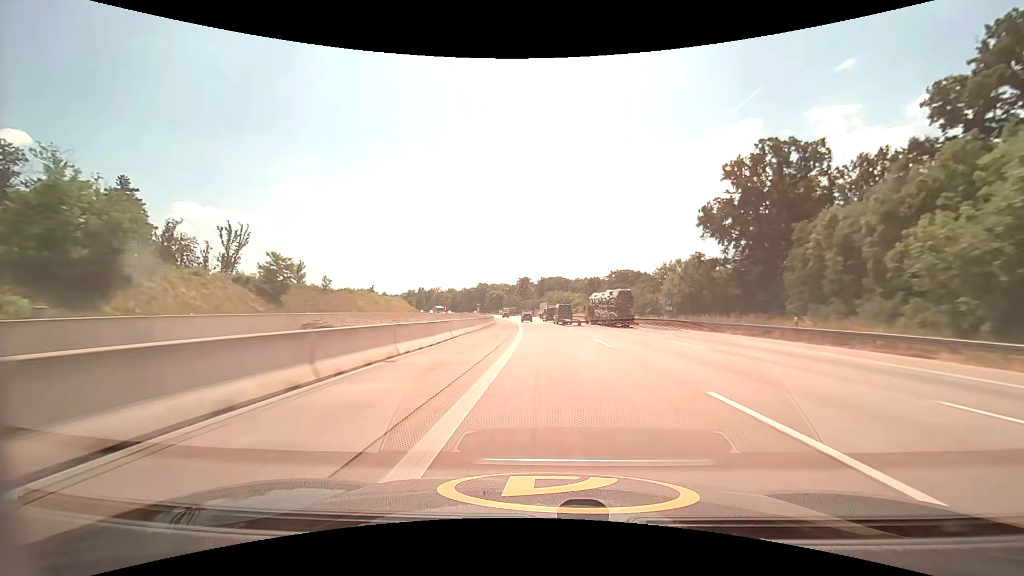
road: motorway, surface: asphalt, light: Day
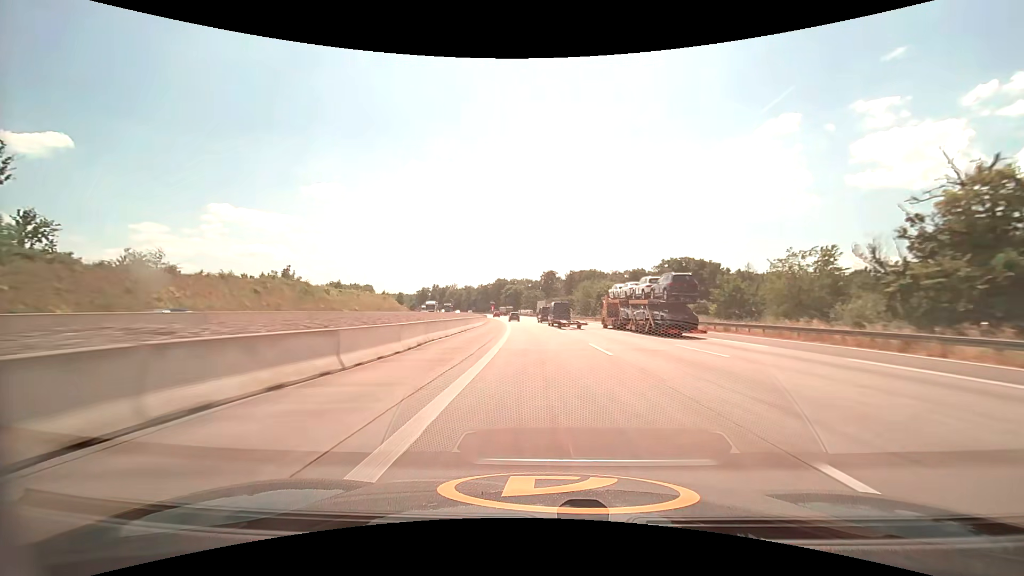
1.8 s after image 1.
(-0.9, +58.0) m; -3°
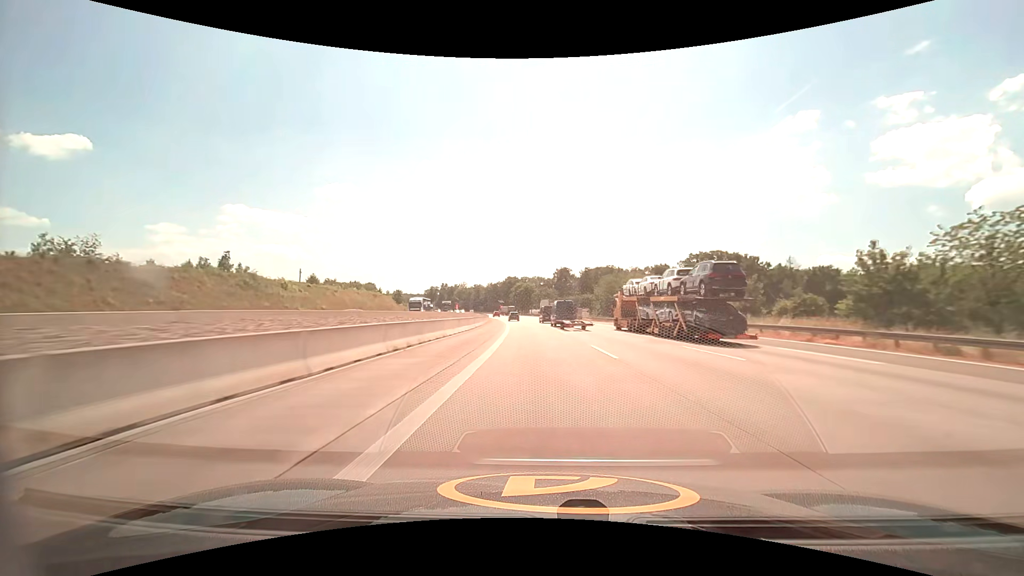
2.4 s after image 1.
(-0.2, +19.3) m; -1°
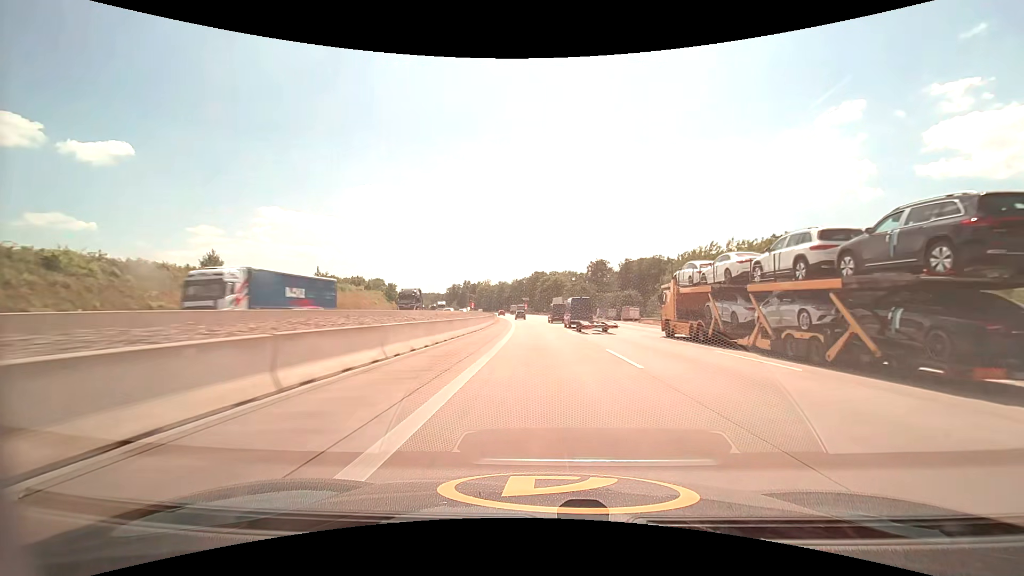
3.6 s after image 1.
(-1.2, +38.5) m; -3°
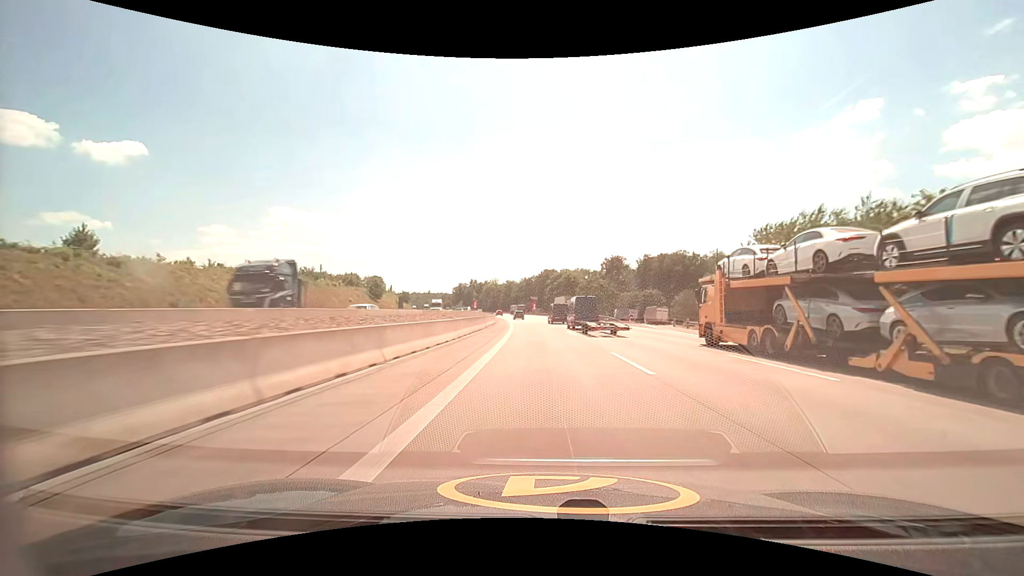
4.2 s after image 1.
(-0.2, +19.2) m; -1°
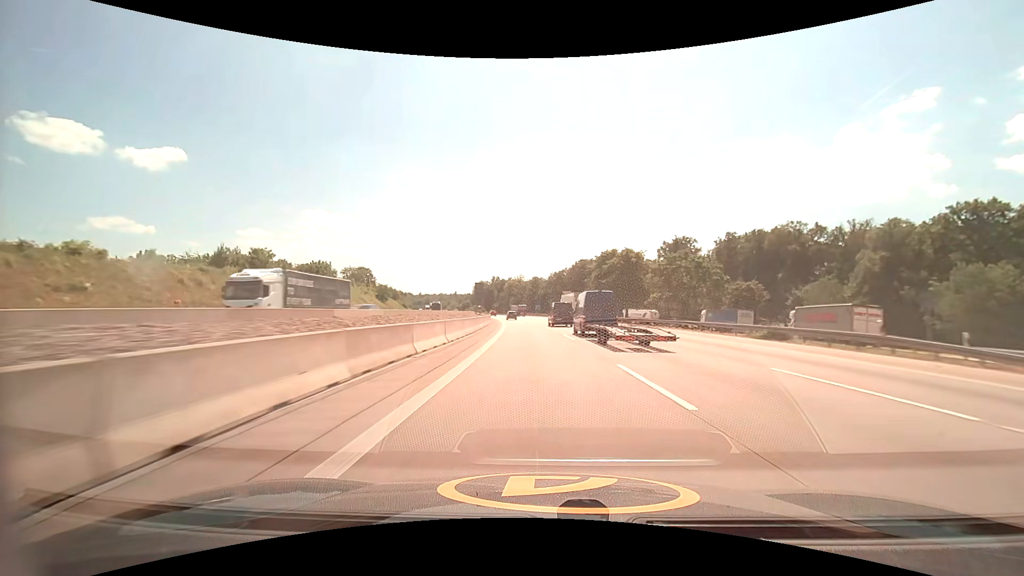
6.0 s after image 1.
(-1.7, +57.5) m; -3°
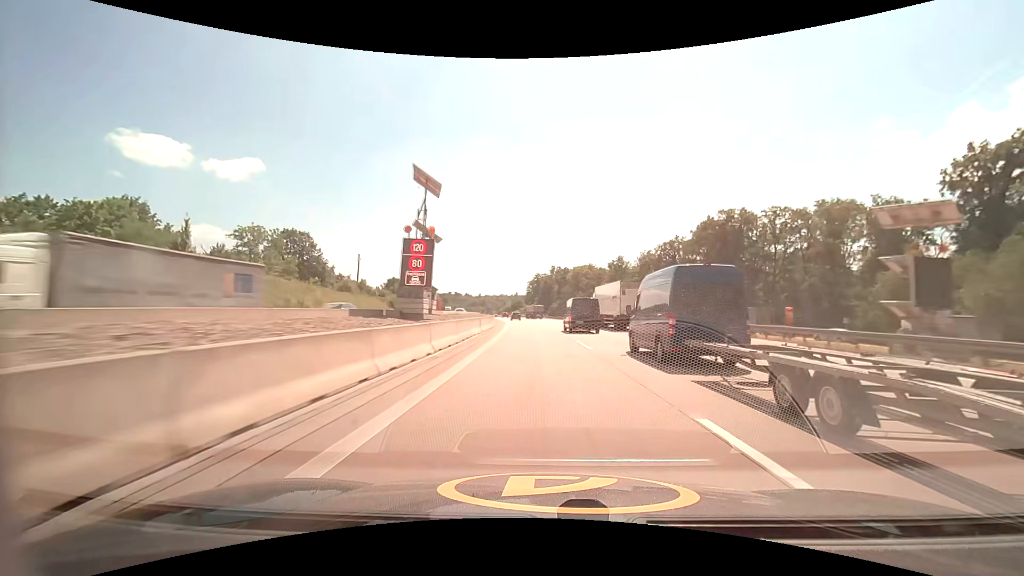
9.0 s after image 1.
(-6.4, +95.8) m; -7°
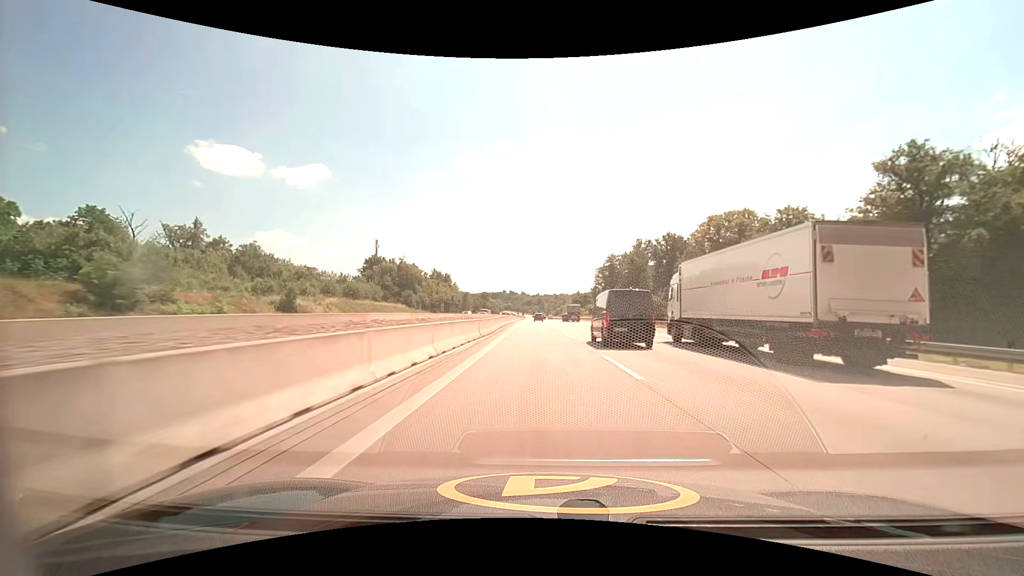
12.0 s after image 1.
(-6.2, +97.4) m; -7°
(0, +10) (0, +20) (0, +30) (-1, +40) (-1, +50) (-1, +60) (-1, +70) (-2, +80) (-2, +90) (-2, +100) m
